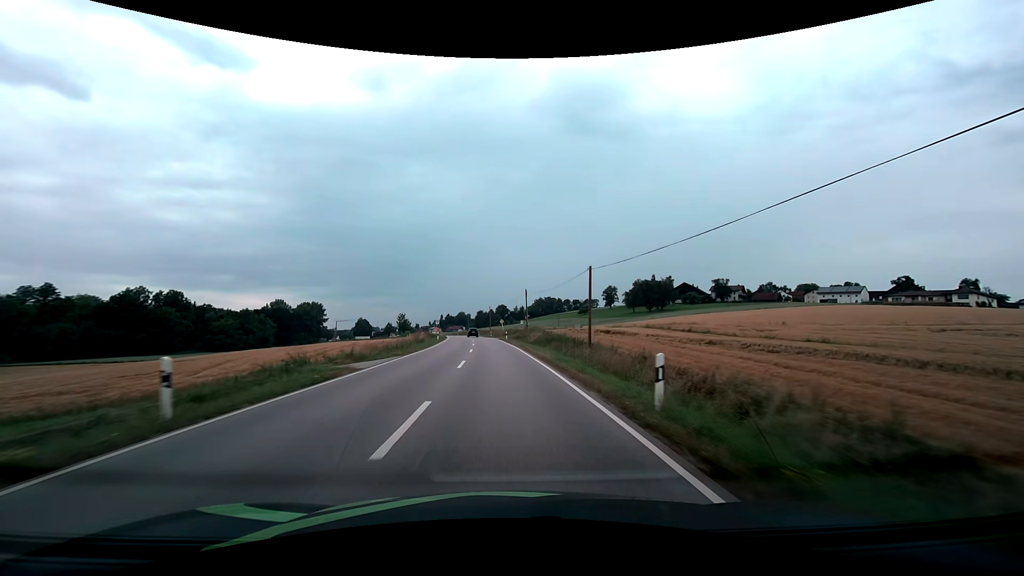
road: secondary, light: Day
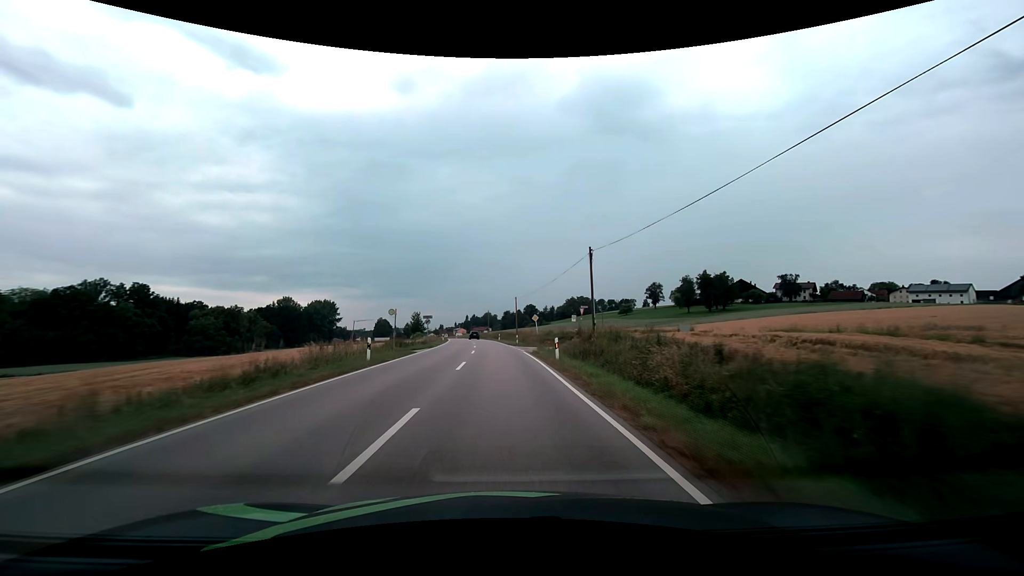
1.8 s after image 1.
(-1.0, +37.0) m; -3°
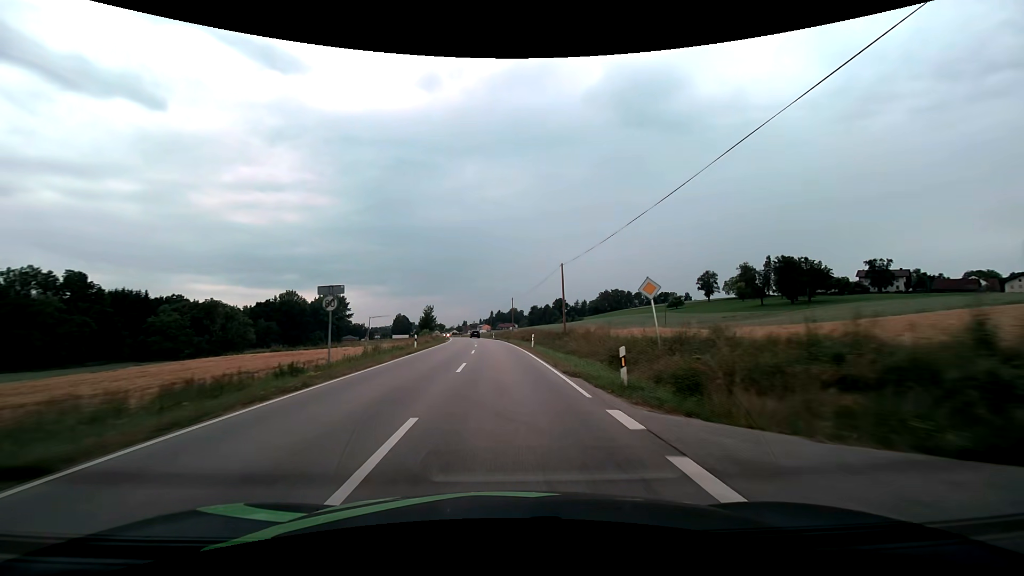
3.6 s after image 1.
(-1.0, +37.2) m; -3°
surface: asphalt
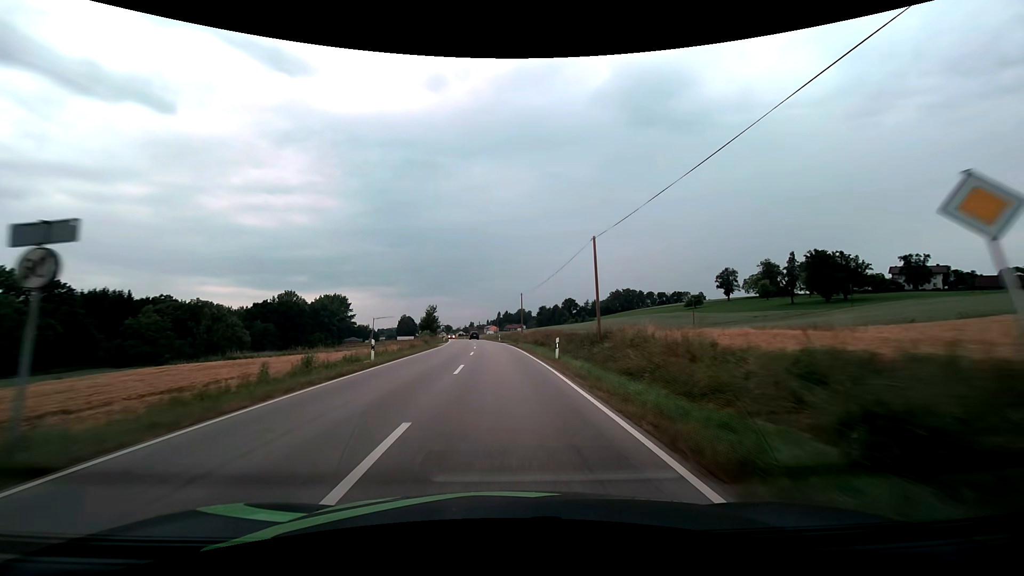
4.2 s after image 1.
(-0.1, +12.5) m; -1°
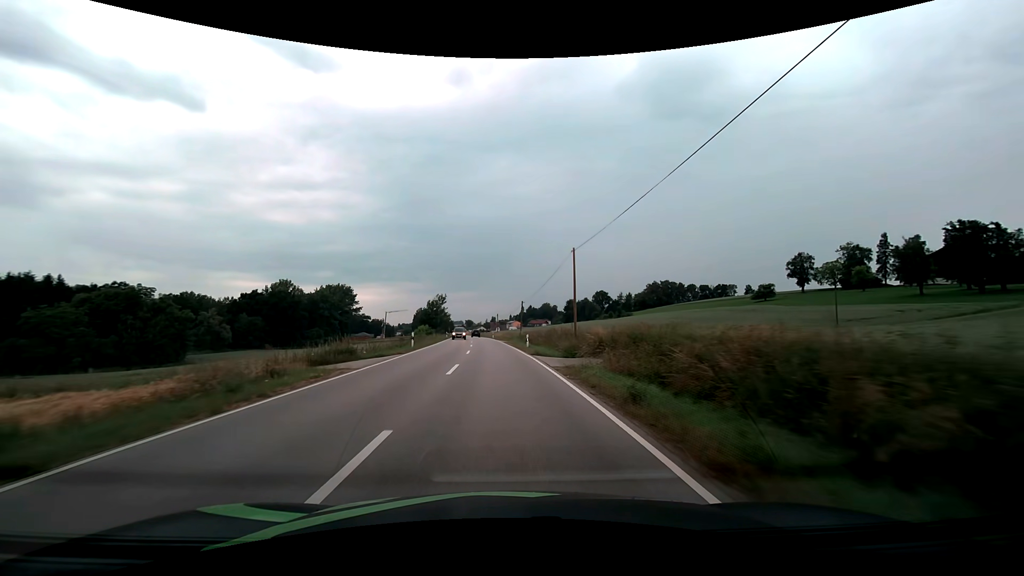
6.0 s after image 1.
(-0.9, +36.7) m; -3°
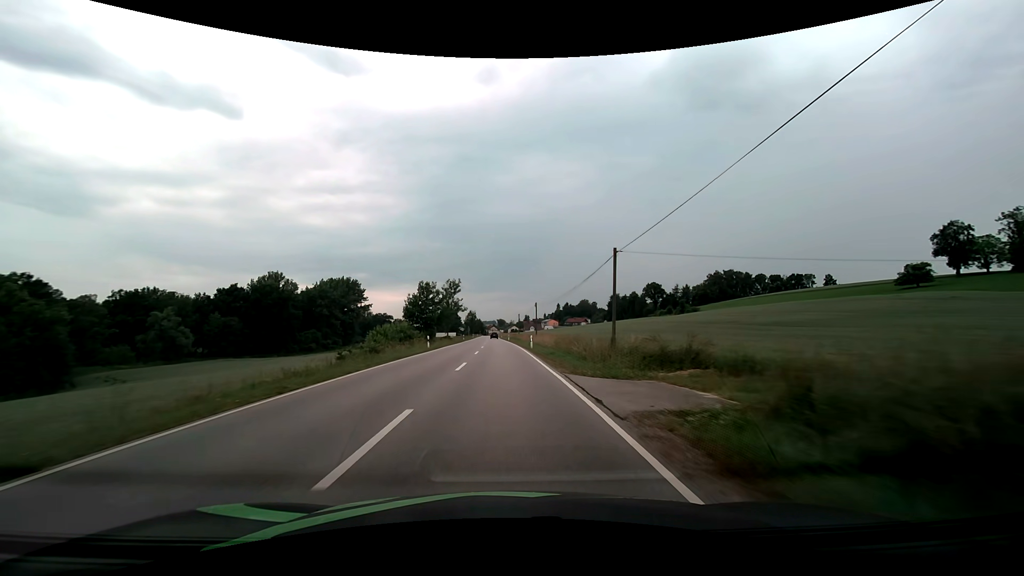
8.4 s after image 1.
(-1.5, +46.3) m; -4°
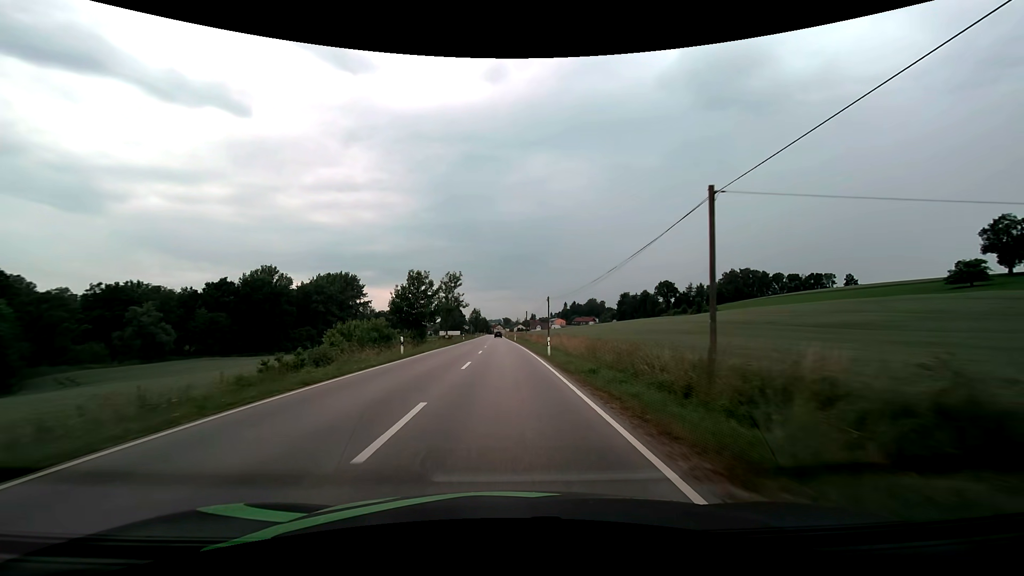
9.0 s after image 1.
(-0.1, +11.3) m; -1°
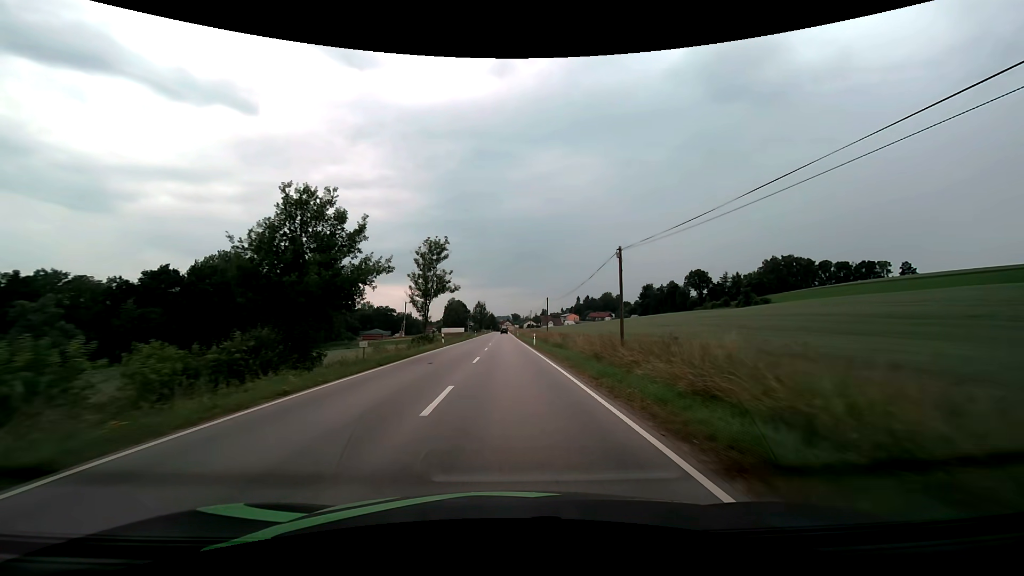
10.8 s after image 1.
(-0.3, +33.4) m; -1°
(0, +10) (0, +20) (0, +30) (0, +40) (0, +50) (0, +60) (0, +70) (0, +80) (0, +90) (-1, +100) m
